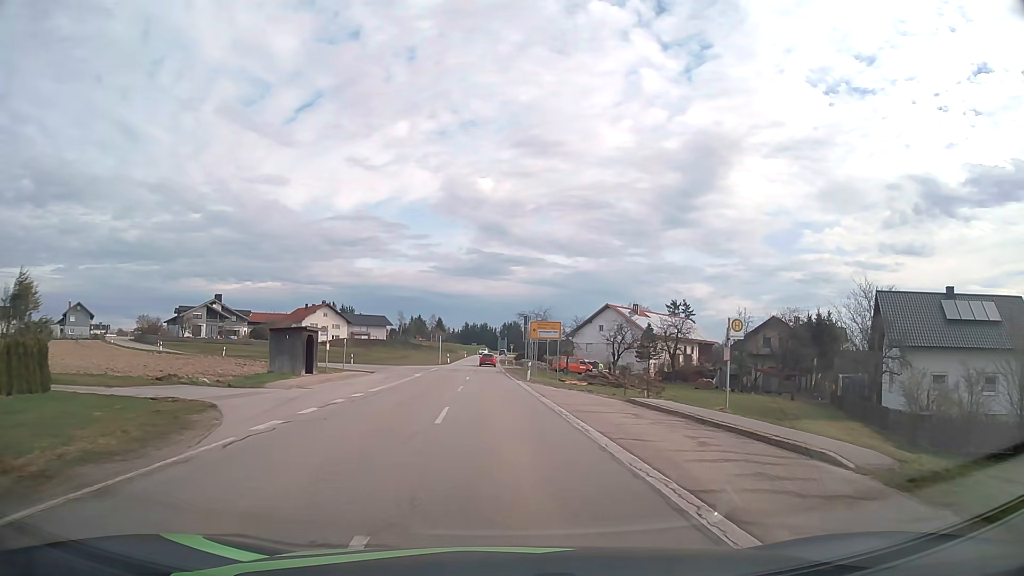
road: secondary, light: Day
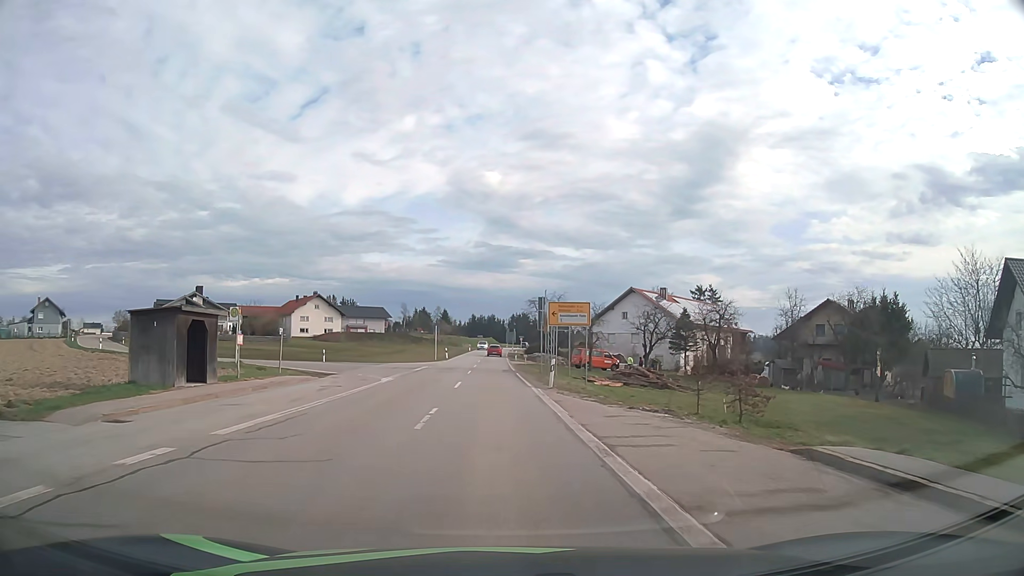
(-0.1, +13.7) m; -1°
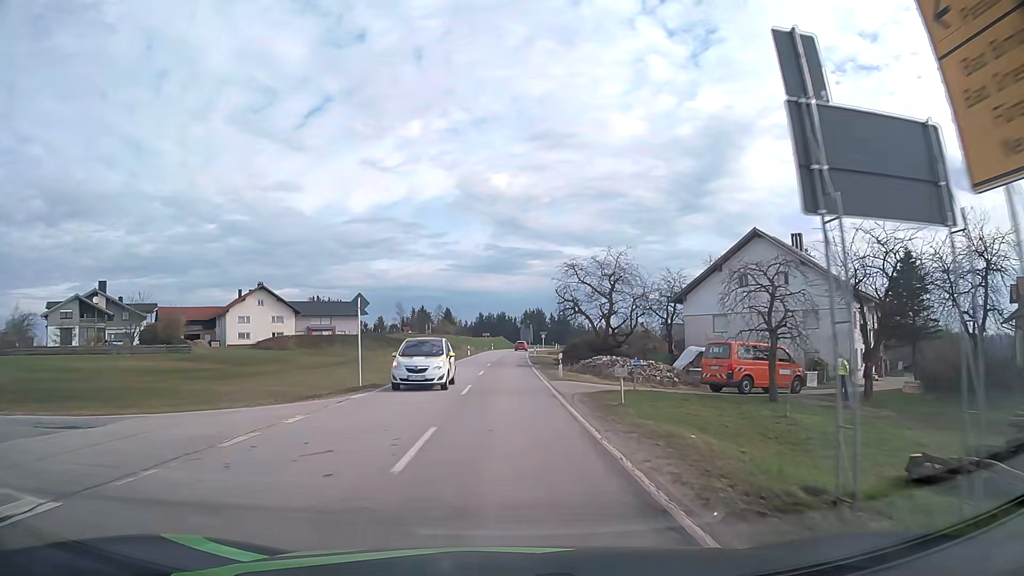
(-1.0, +39.8) m; -1°
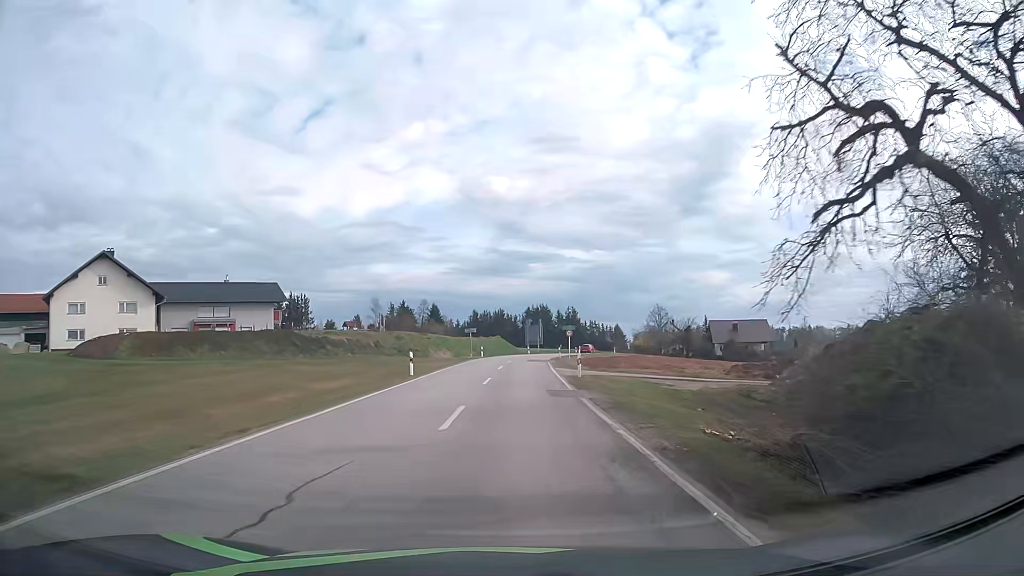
(-0.1, +44.1) m; 0°
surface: asphalt
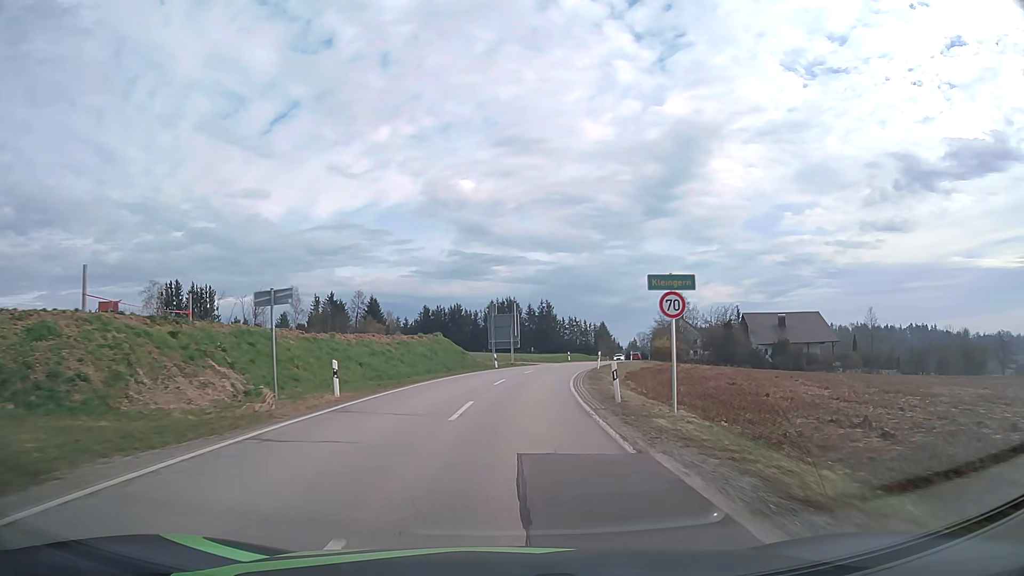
(+1.2, +45.9) m; +3°
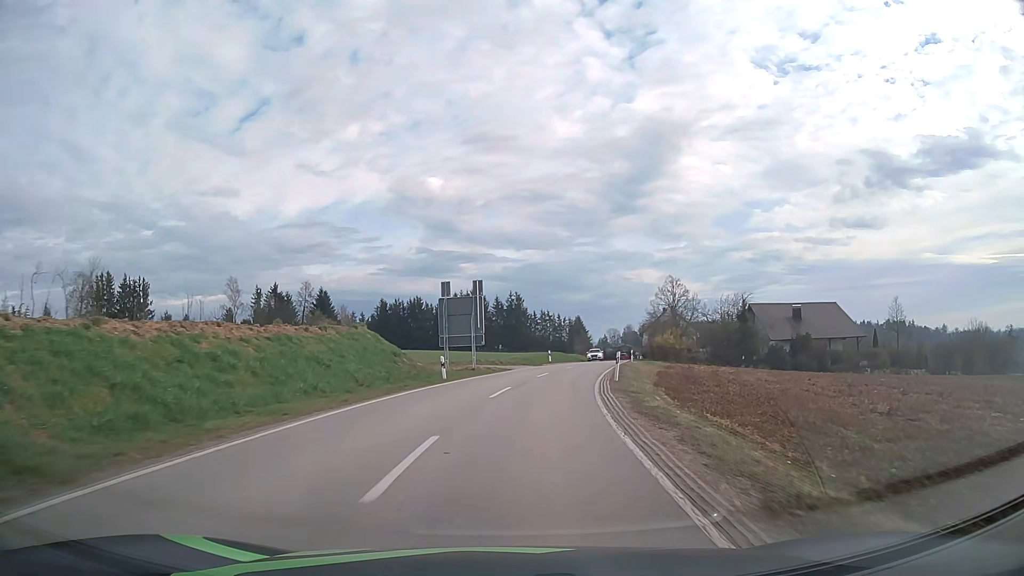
(+0.4, +18.3) m; +3°
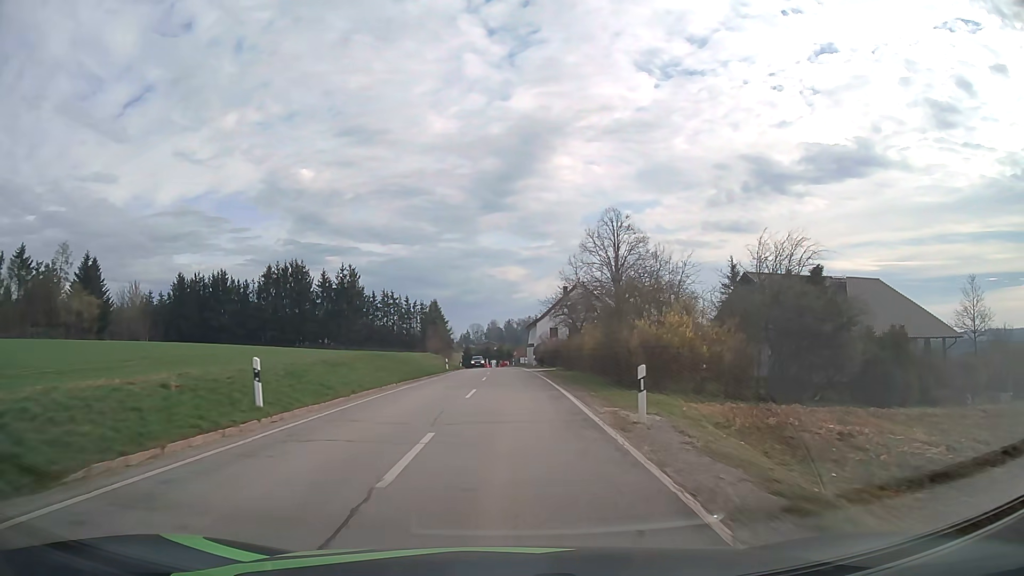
(+5.8, +46.3) m; +12°
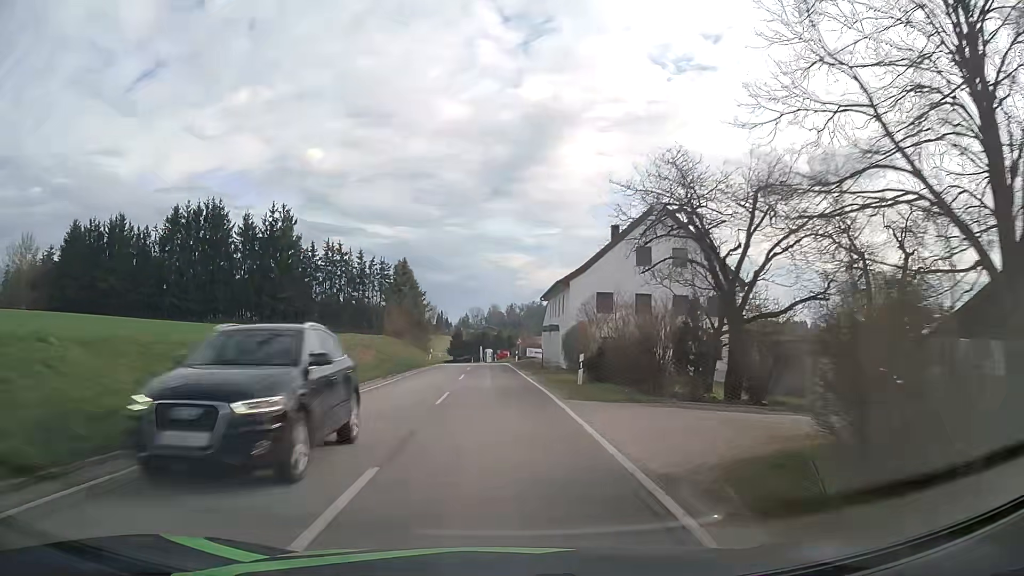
(+0.2, +38.8) m; 0°
(0, +10) (0, +20) (-1, +30) (-1, +40) (-1, +50) (-1, +60) (-2, +70) (-3, +80) (-4, +90) (-5, +100) m
